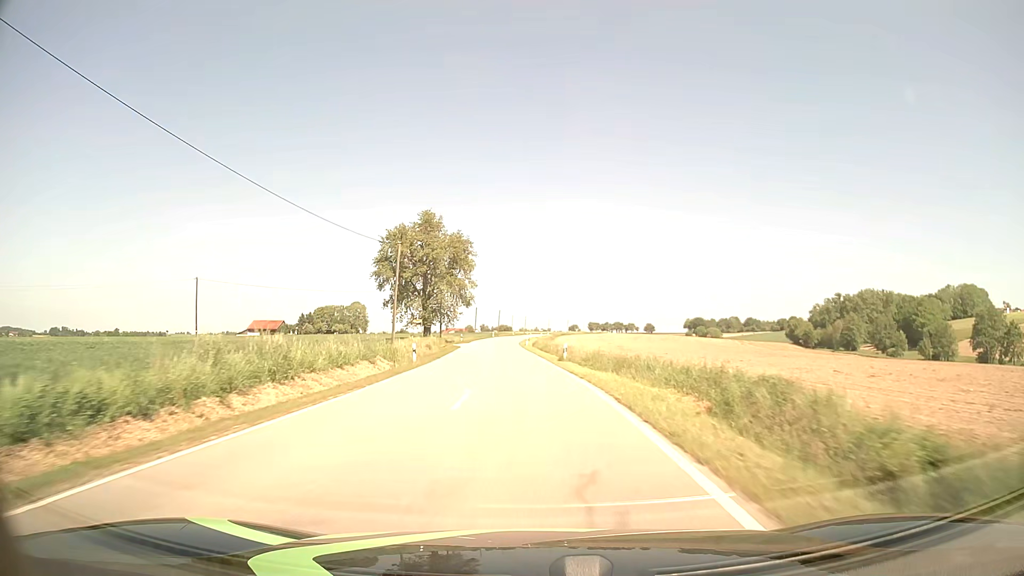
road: tertiary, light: Day
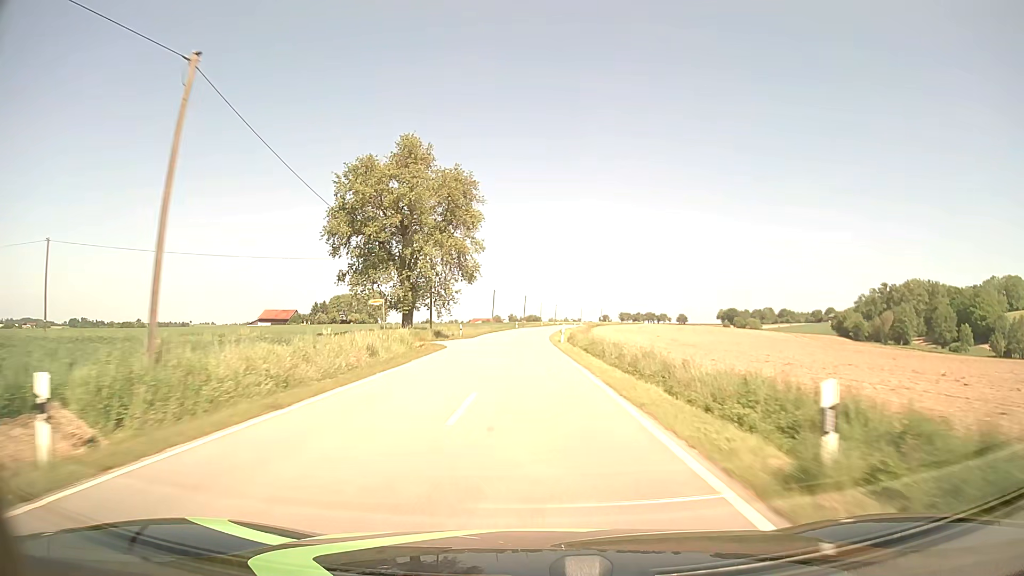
(-0.7, +26.8) m; -2°
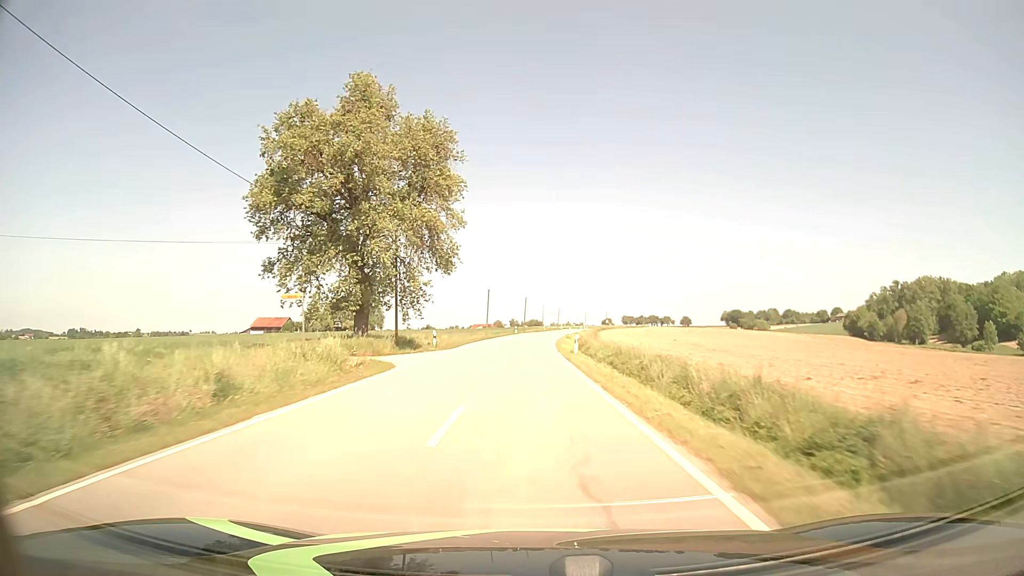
(0.0, +13.6) m; 0°
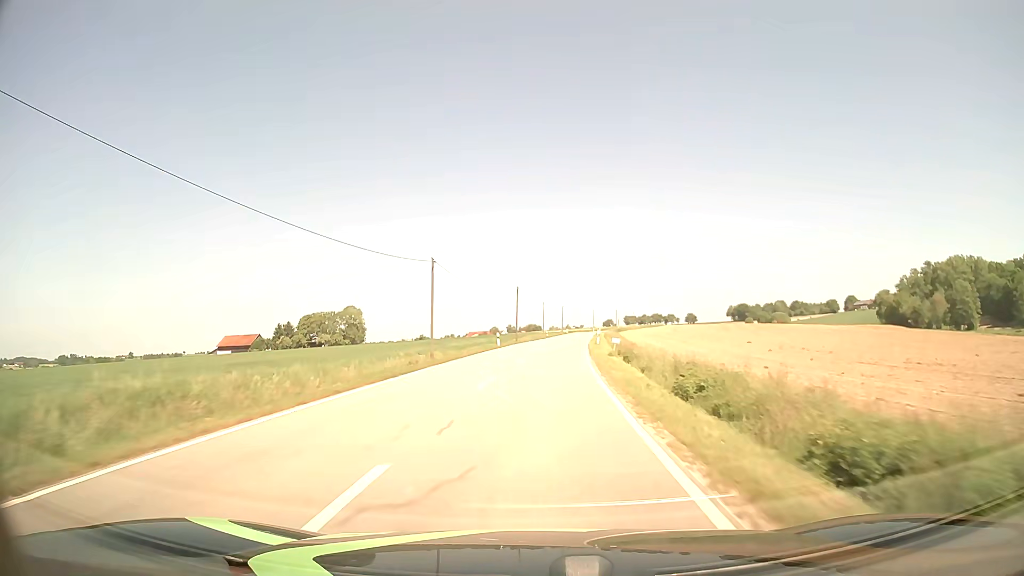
(+0.1, +41.3) m; 0°
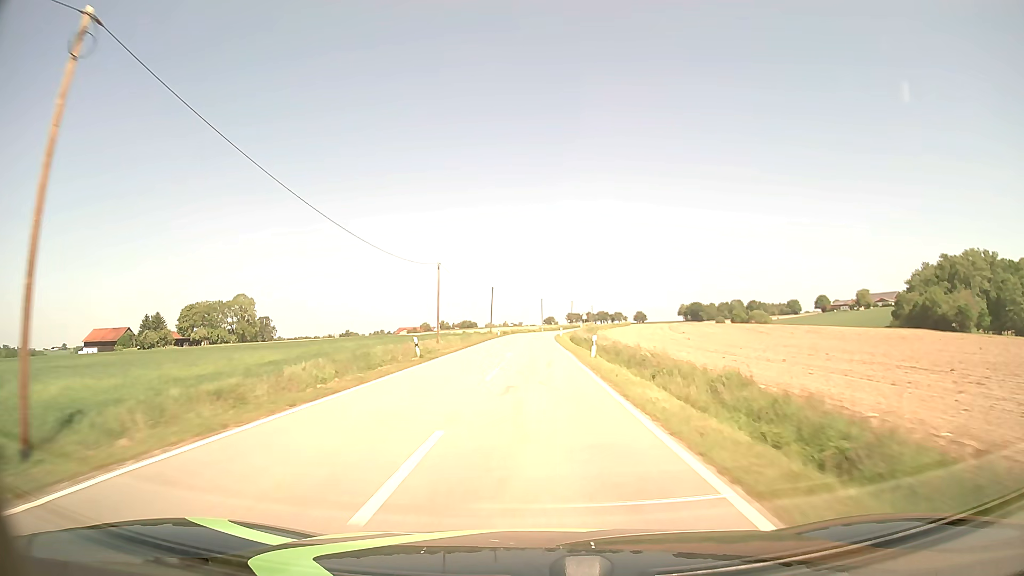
(+3.9, +69.9) m; +5°
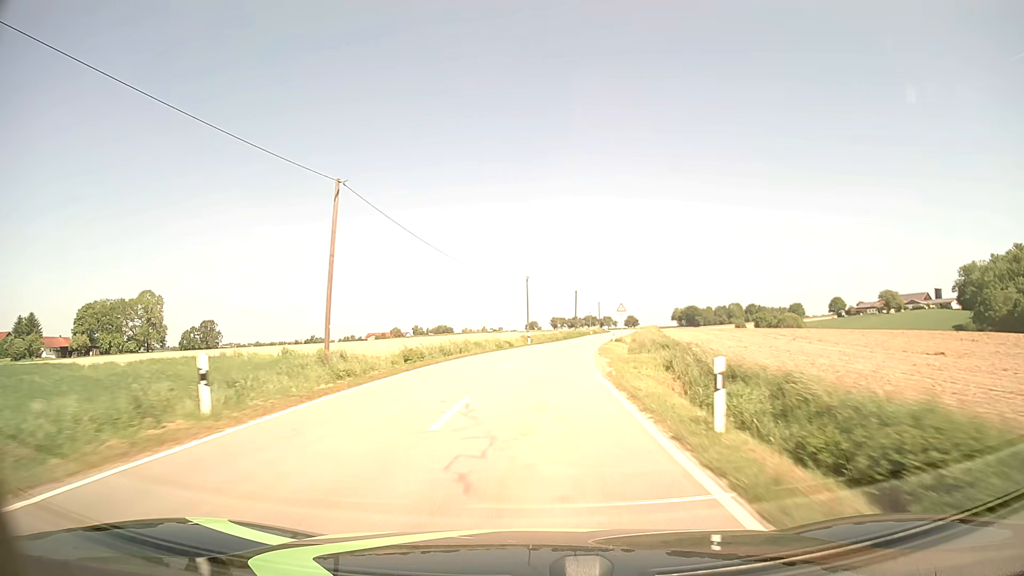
(+0.4, +68.0) m; +1°
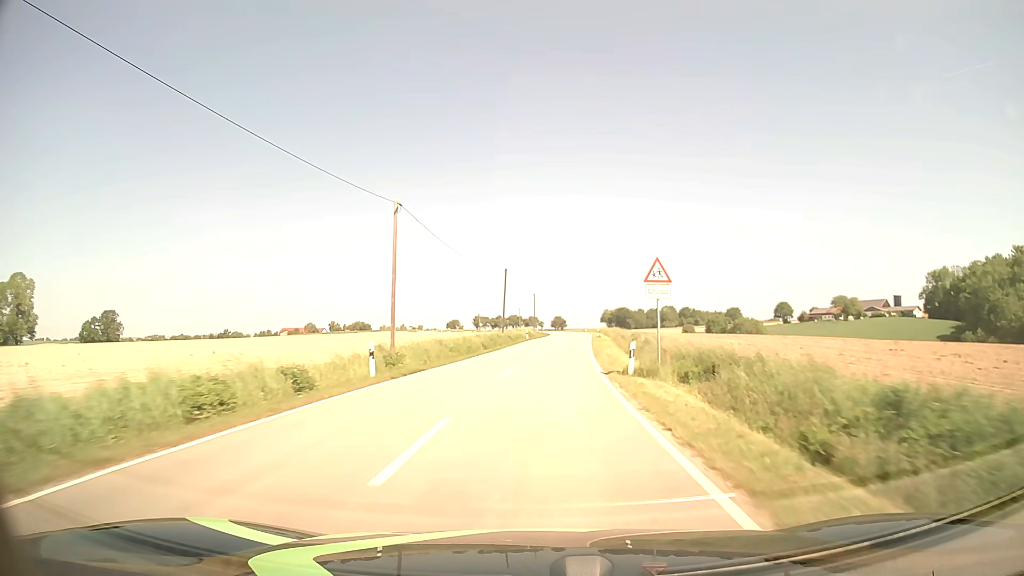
(+2.0, +38.6) m; +6°
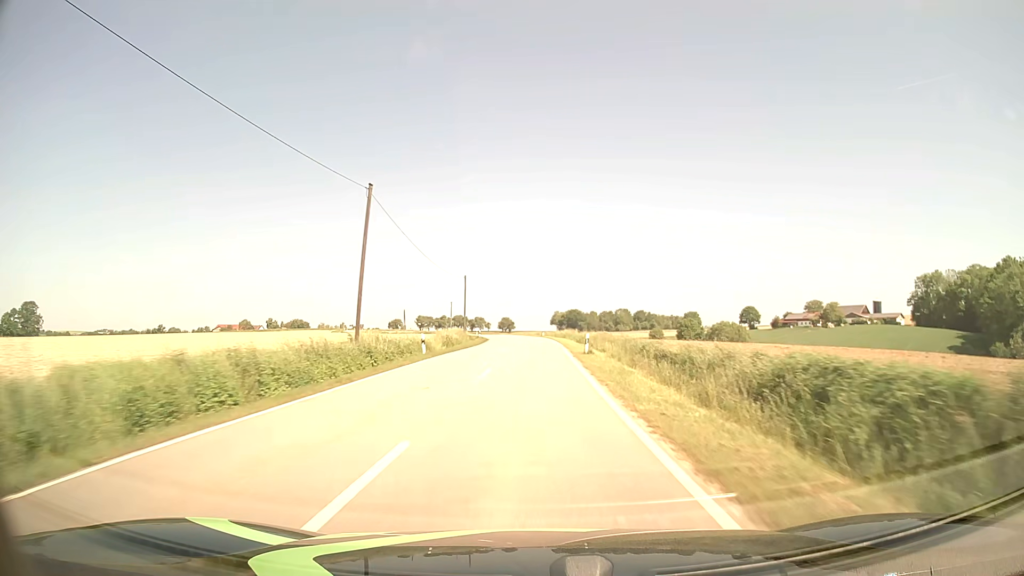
(+1.9, +38.5) m; +5°
(0, +10) (0, +20) (0, +30) (0, +40) (0, +50) (0, +60) (-1, +70) (-1, +80) (-3, +90) (-4, +100) m
